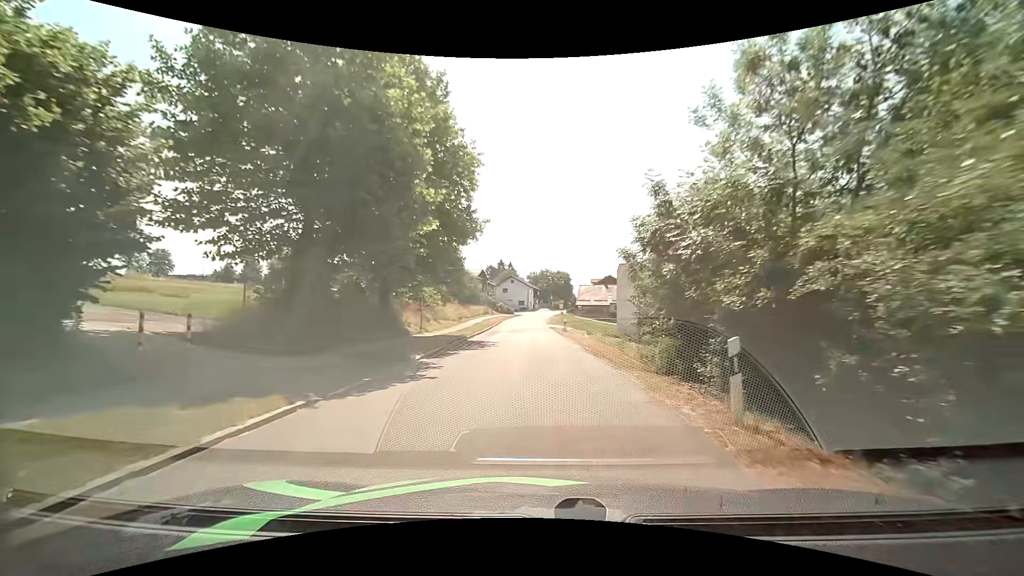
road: unclassified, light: Day
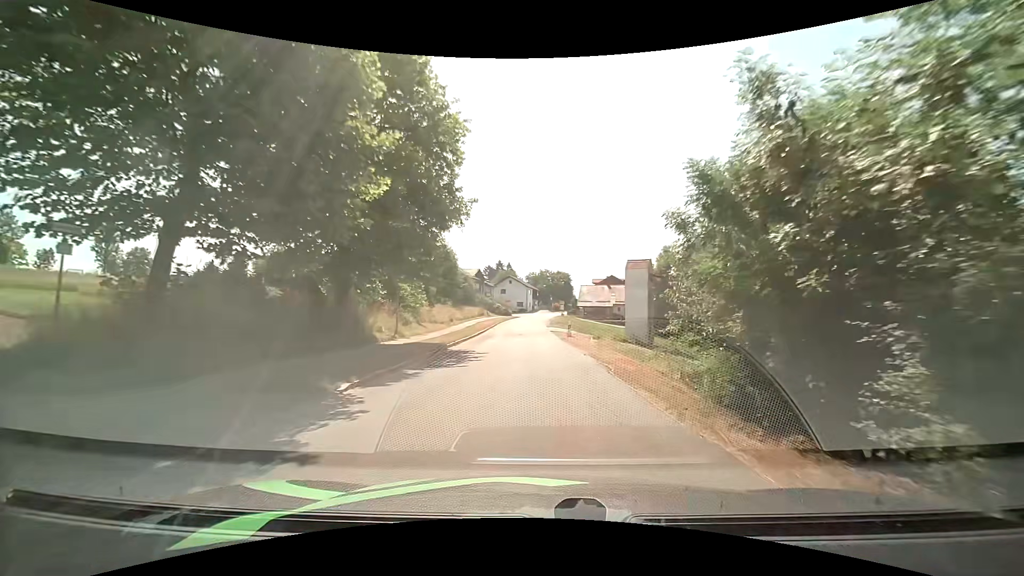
(0.0, +5.7) m; -1°
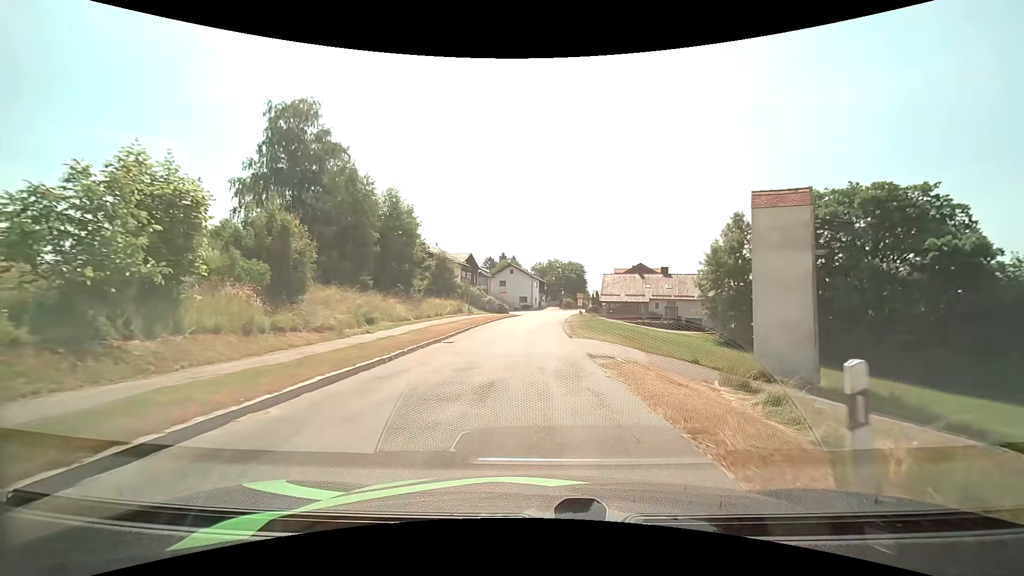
(0.0, +28.0) m; 0°
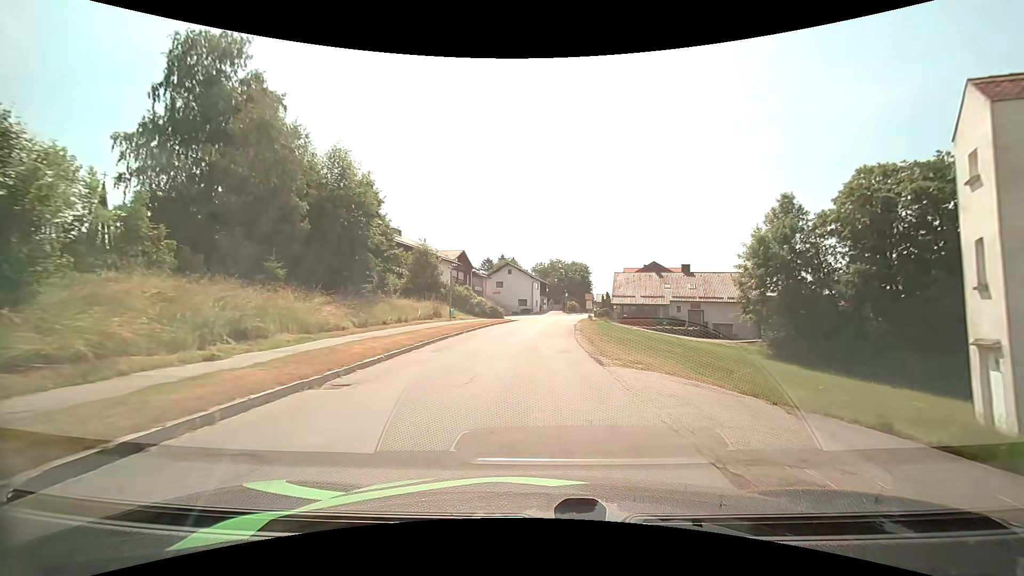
(-0.1, +11.4) m; 0°
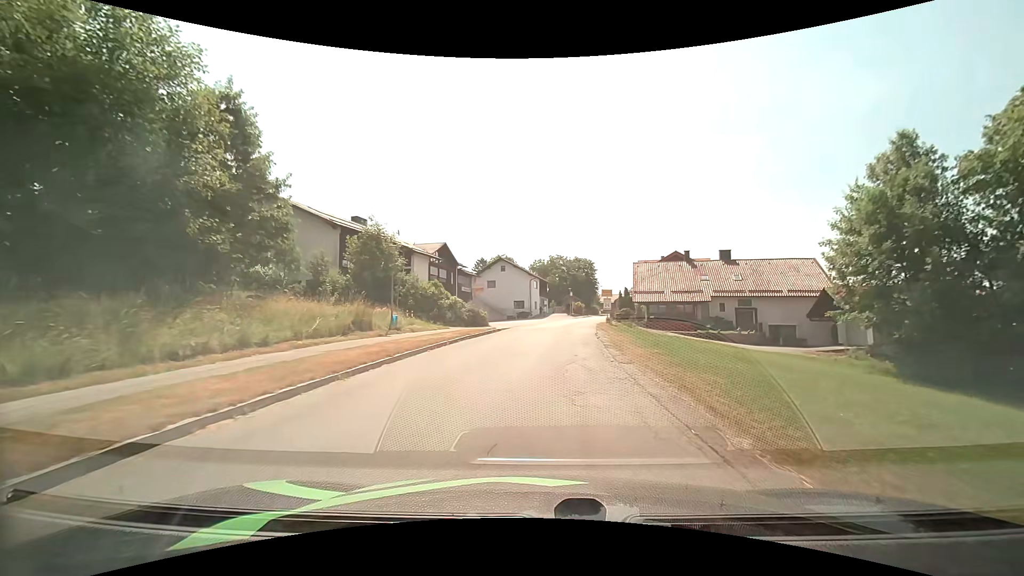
(0.0, +15.7) m; +1°
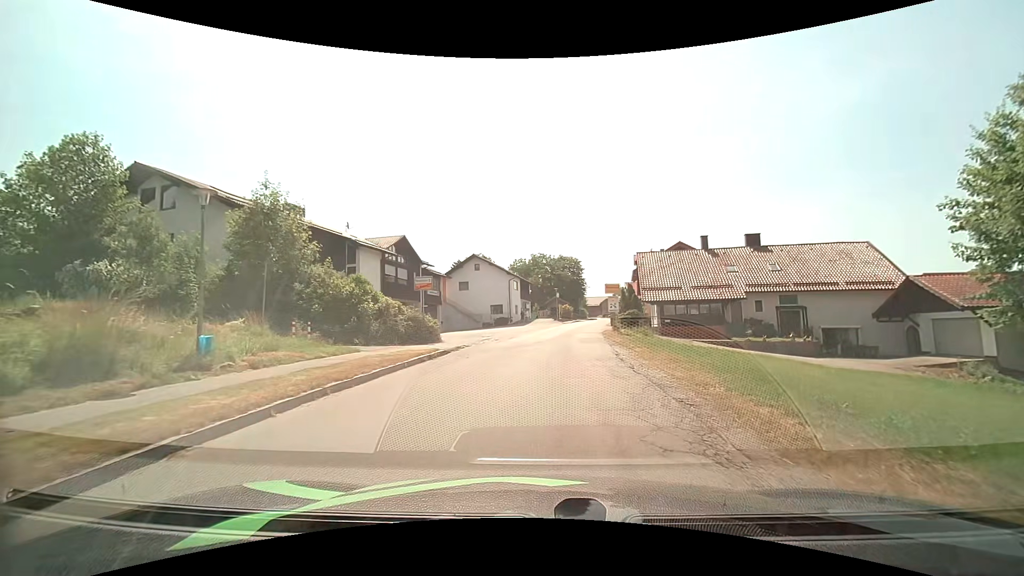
(0.0, +12.5) m; +1°
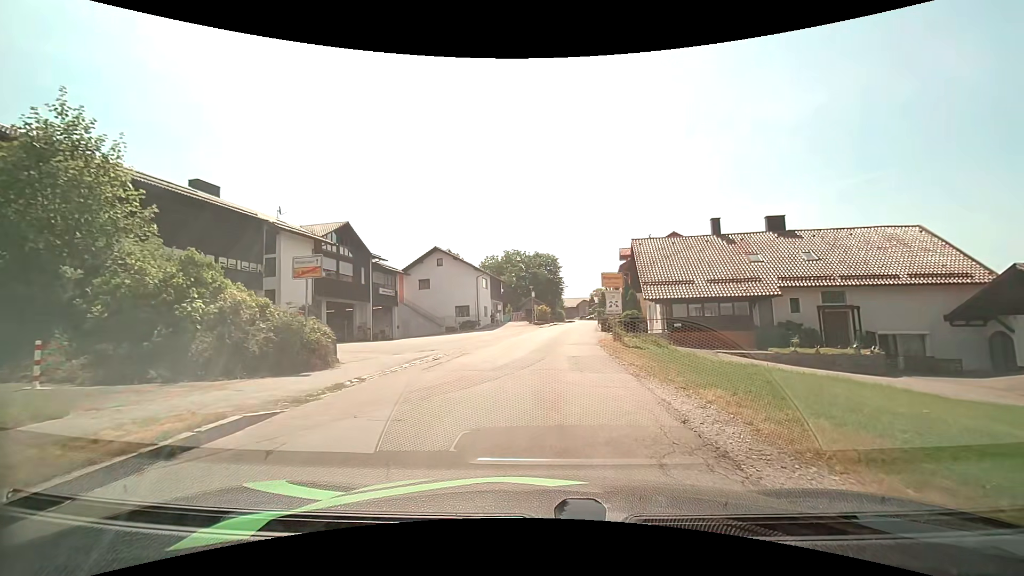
(+0.2, +9.7) m; +3°
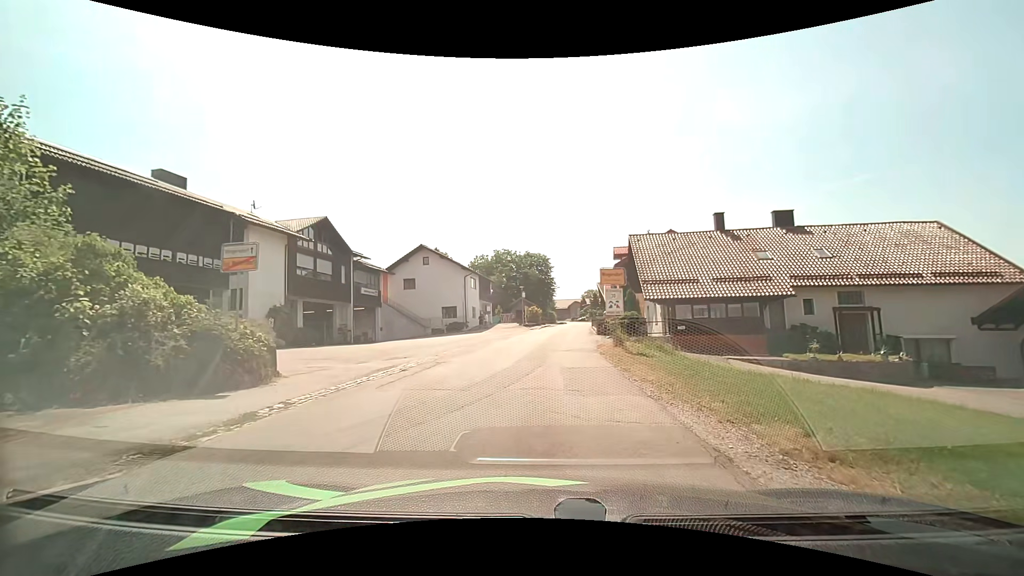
(0.0, +2.7) m; +1°
